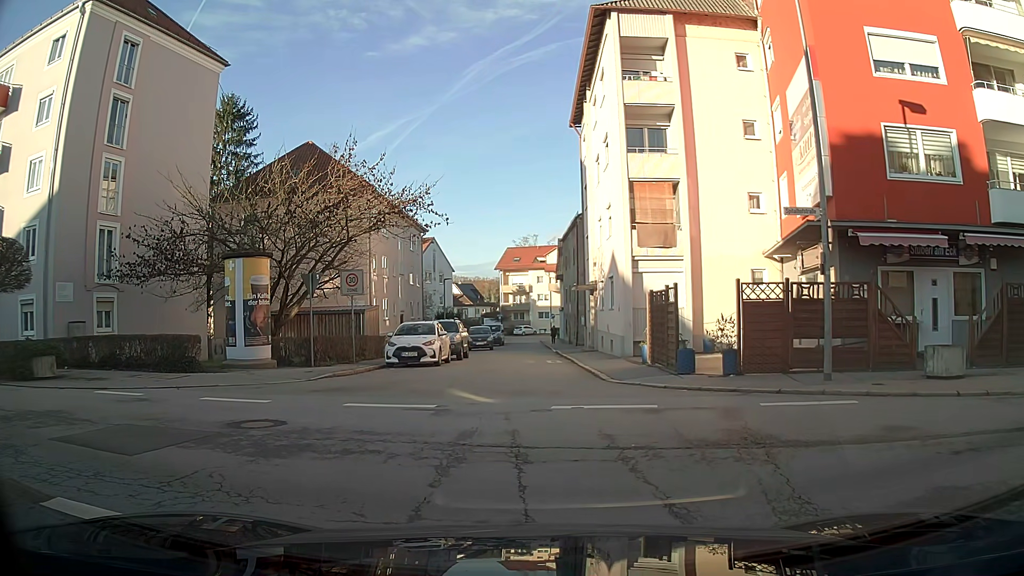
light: Day
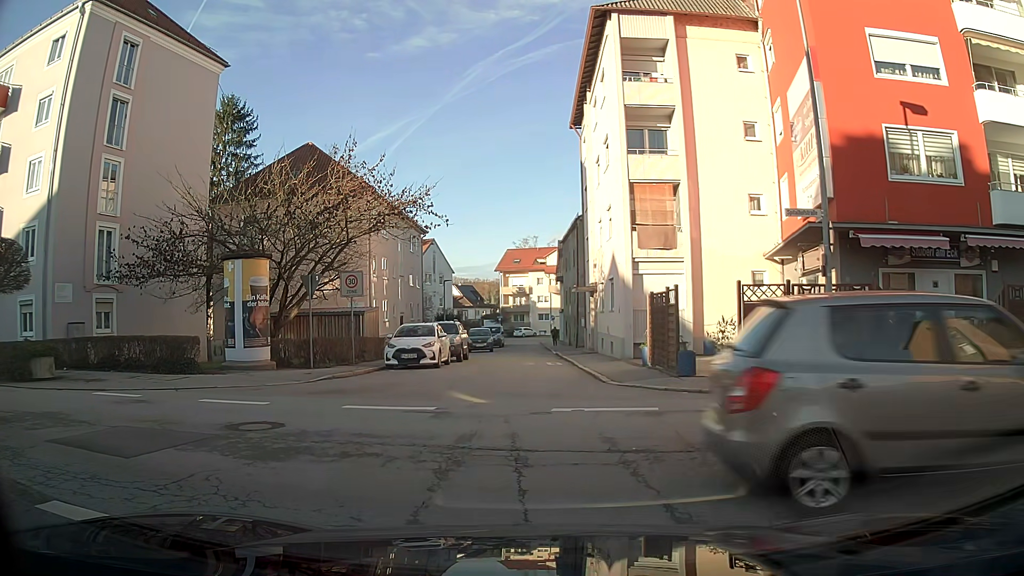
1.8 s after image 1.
(0.0, +0.1) m; 0°
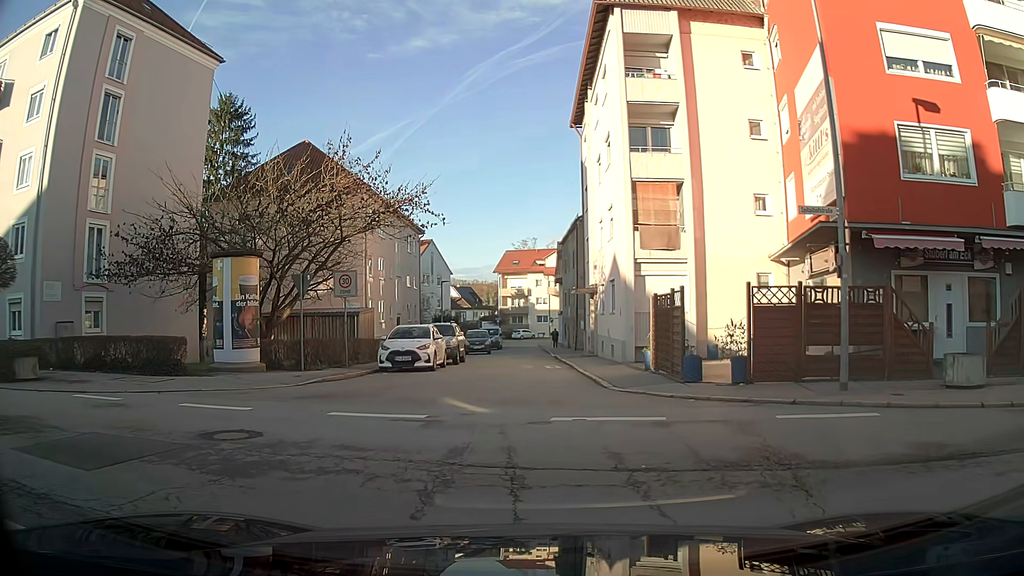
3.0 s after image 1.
(0.0, +0.7) m; 0°
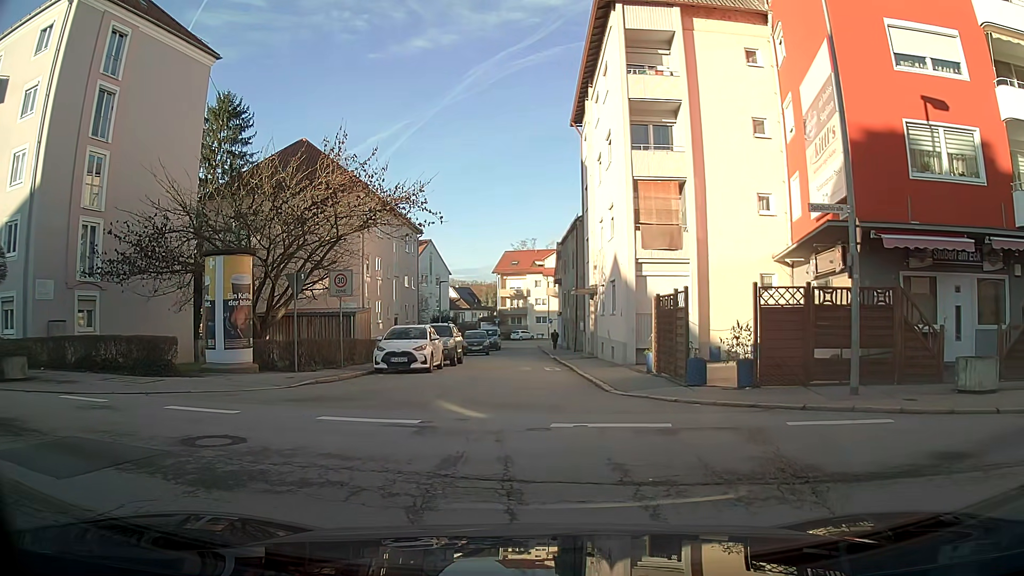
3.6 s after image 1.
(0.0, +0.4) m; 0°
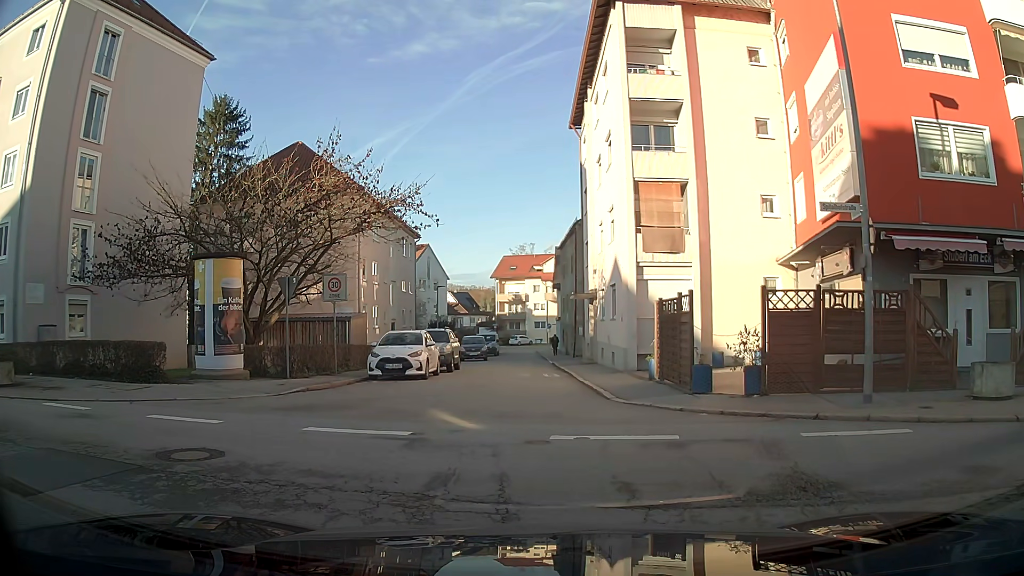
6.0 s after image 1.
(0.0, +0.6) m; 0°
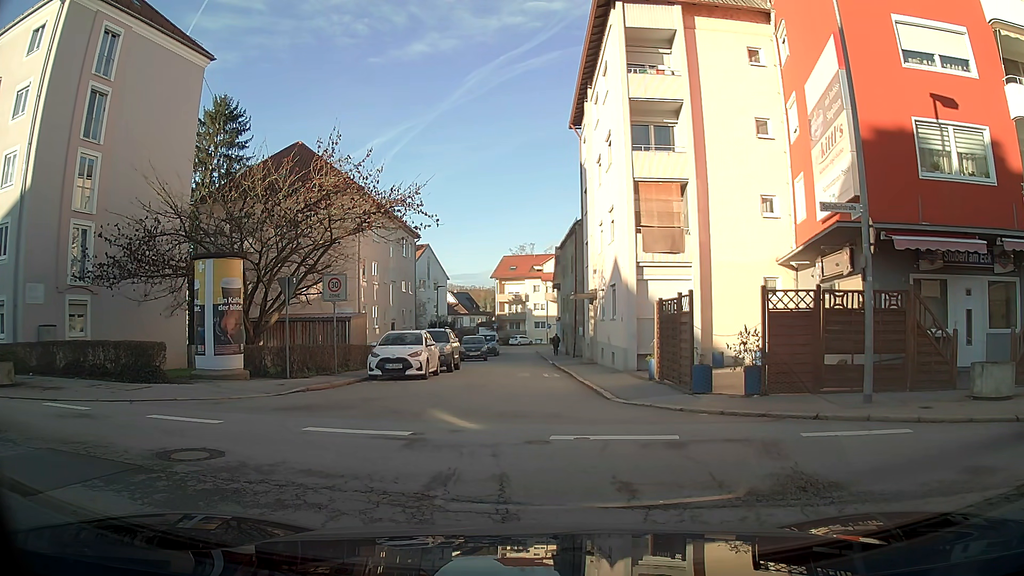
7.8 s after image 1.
(0.0, 0.0) m; 0°
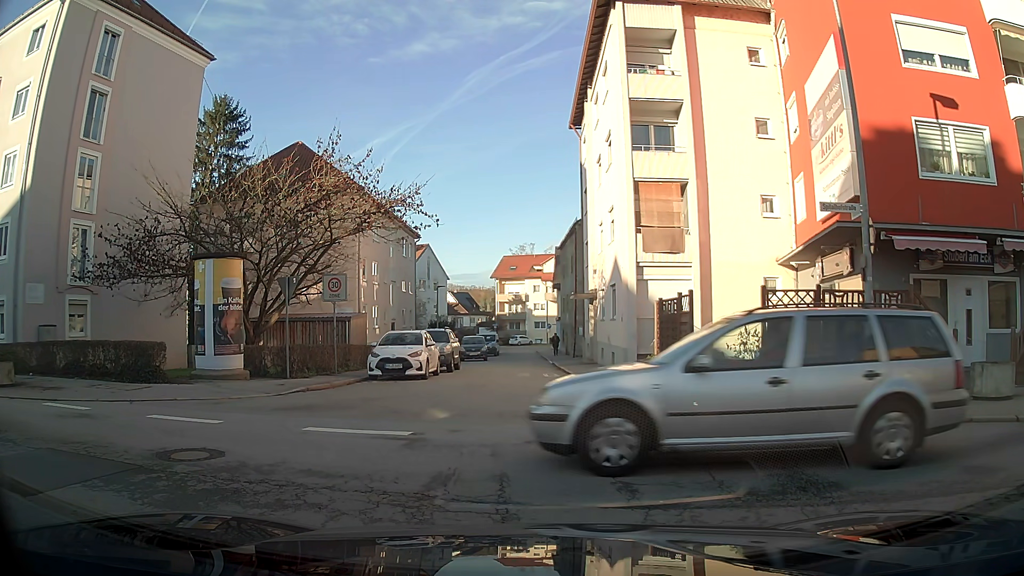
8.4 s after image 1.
(0.0, 0.0) m; 0°
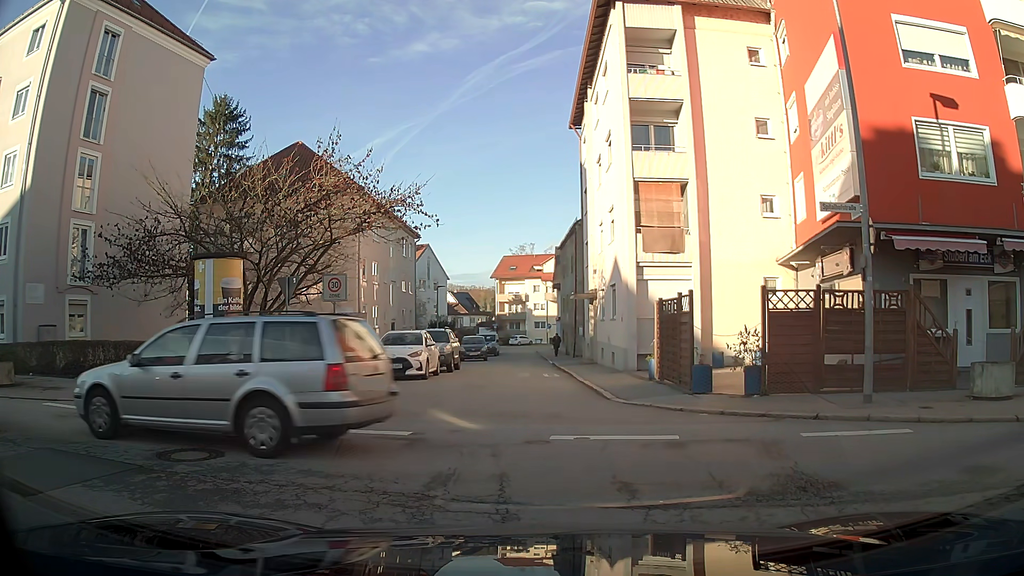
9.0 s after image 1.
(0.0, 0.0) m; 0°
